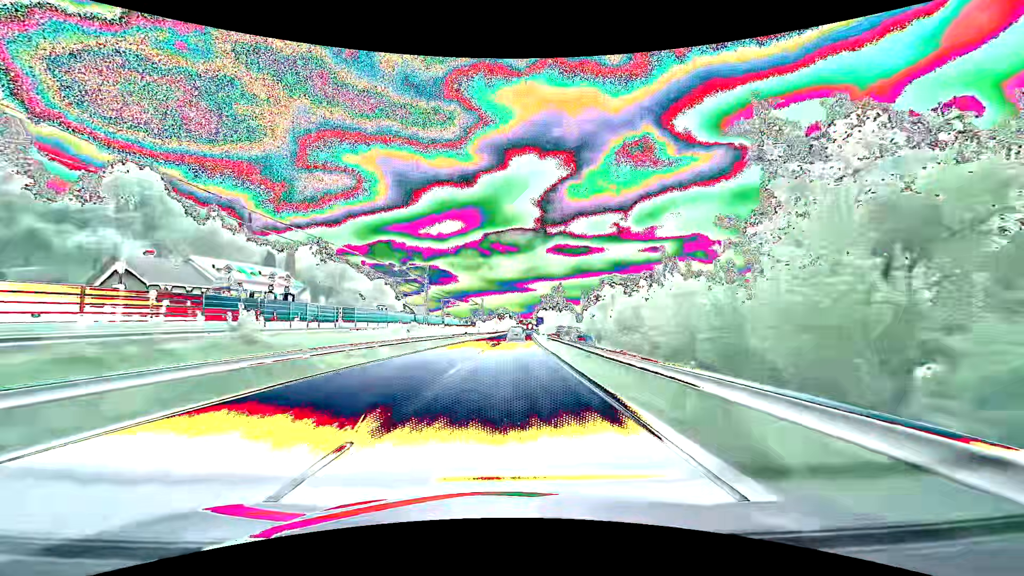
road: primary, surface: asphalt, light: Day
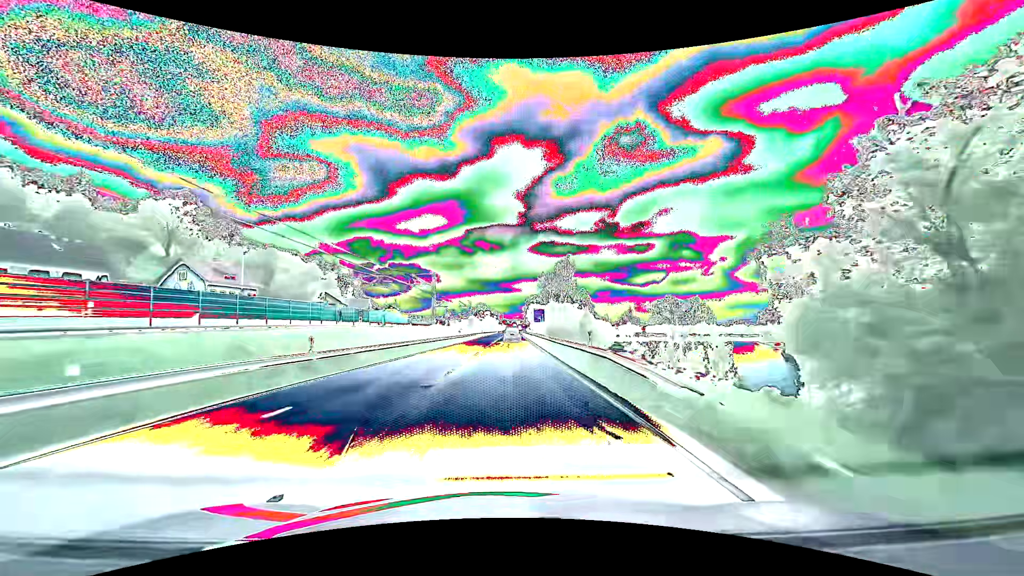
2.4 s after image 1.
(+1.4, +63.2) m; +2°
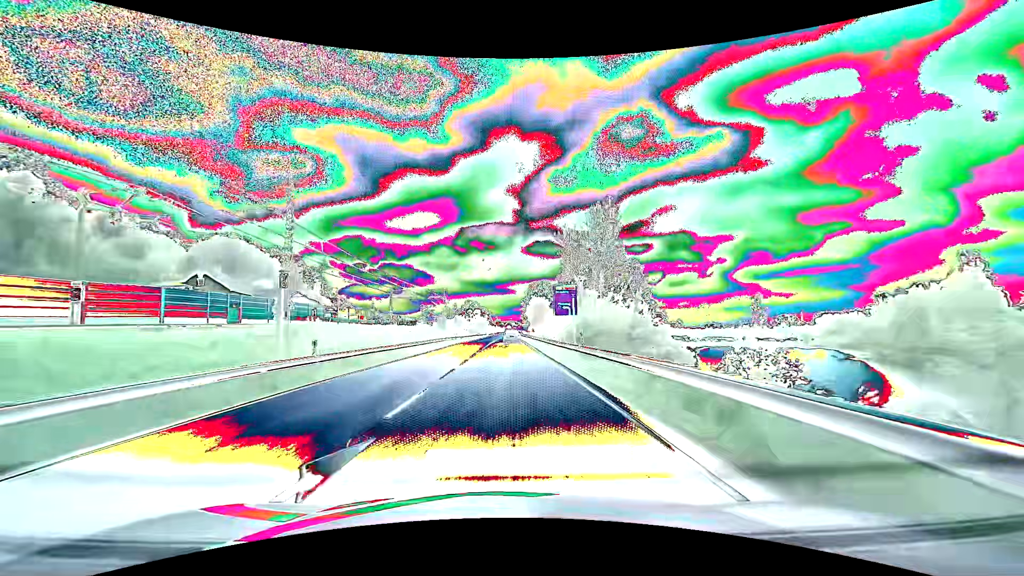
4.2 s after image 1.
(+0.2, +47.4) m; 0°
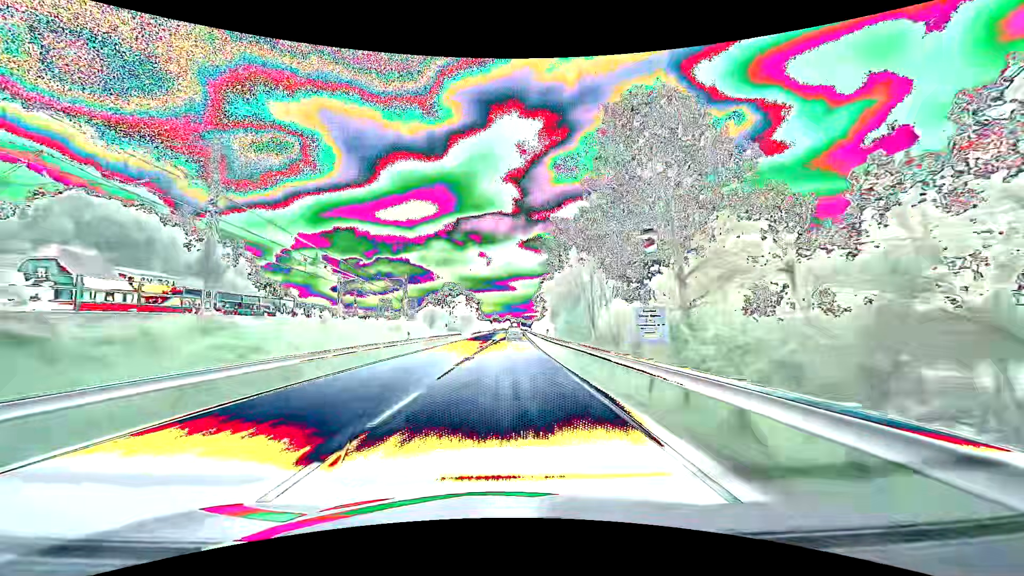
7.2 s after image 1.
(+0.3, +79.0) m; 0°
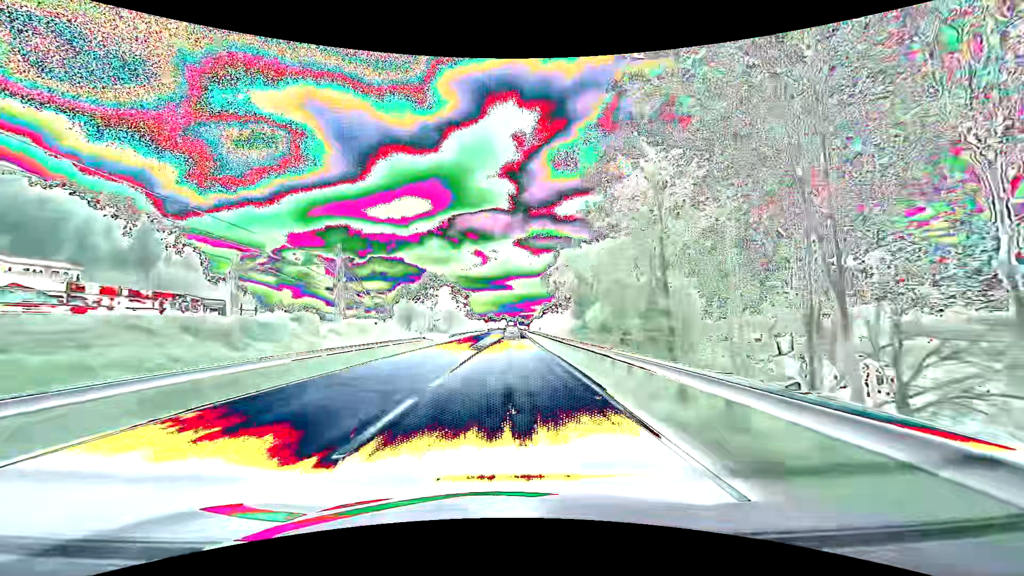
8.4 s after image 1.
(+0.1, +31.6) m; +1°
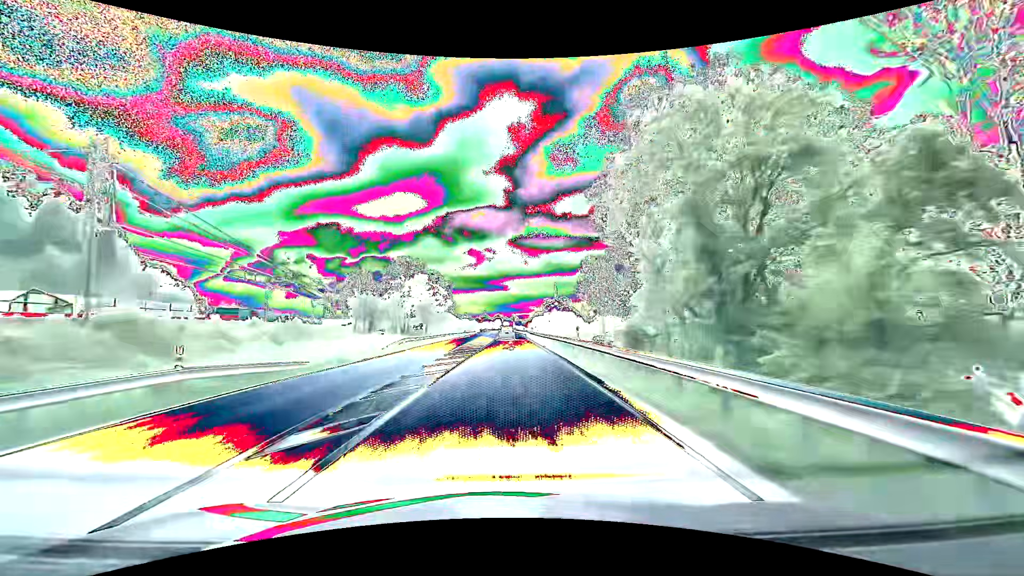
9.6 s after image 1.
(0.0, +31.6) m; +1°
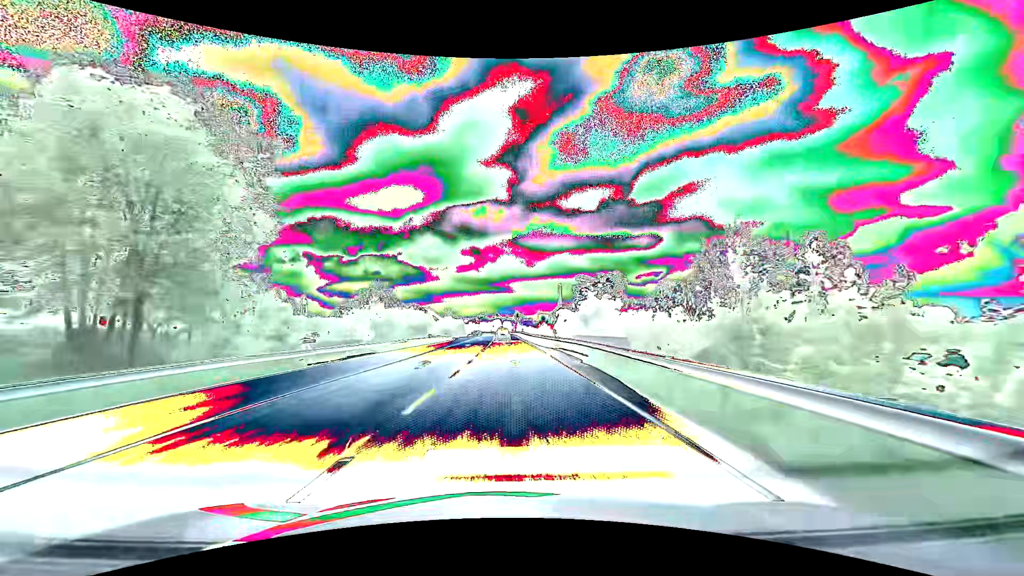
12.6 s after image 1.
(-0.3, +79.0) m; -1°
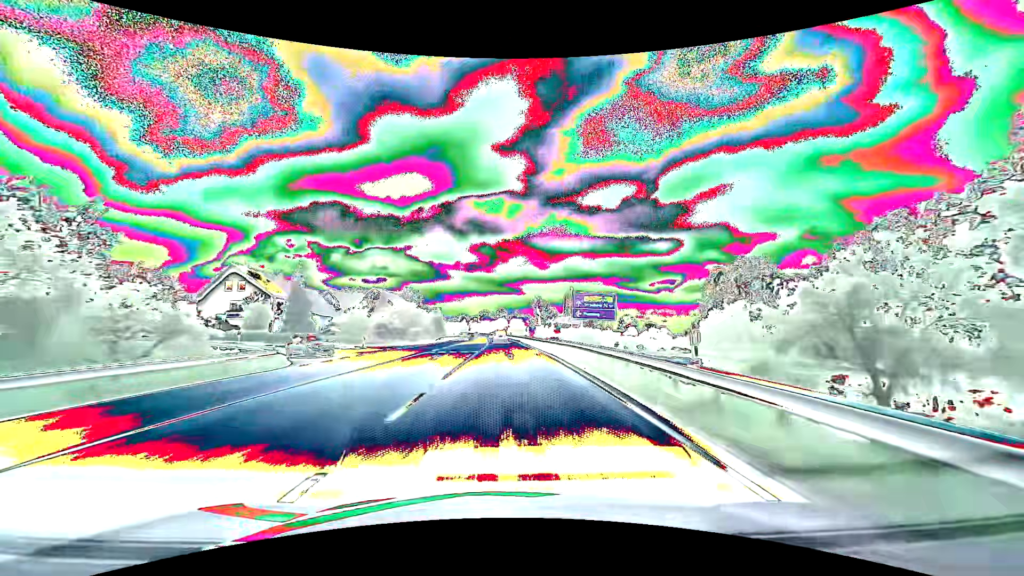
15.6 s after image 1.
(-0.6, +78.9) m; -1°
(0, +10) (0, +20) (0, +30) (0, +40) (-1, +50) (-1, +60) (-1, +70) (-1, +80) (-2, +90) (-2, +100) m
